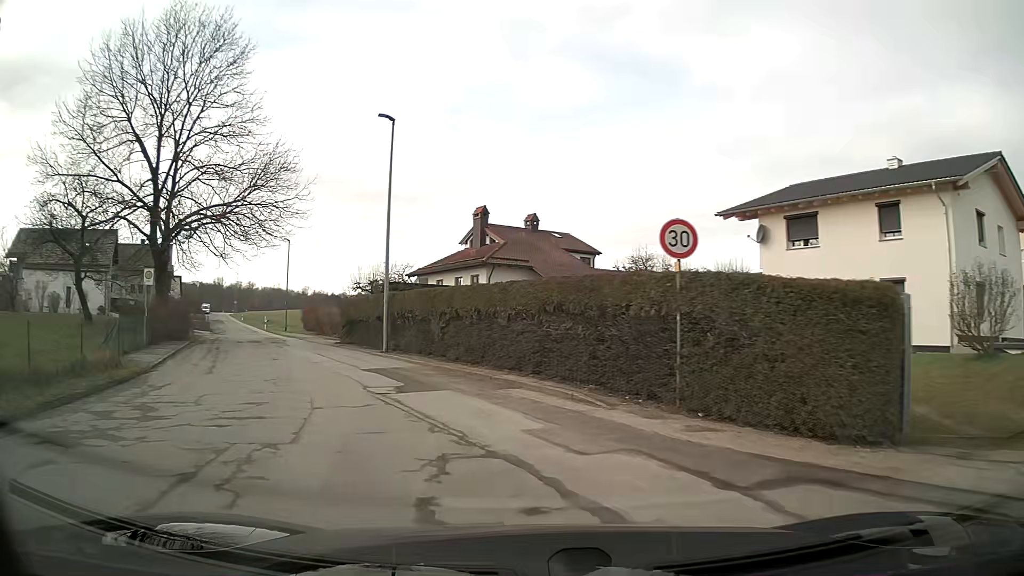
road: unclassified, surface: asphalt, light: Day
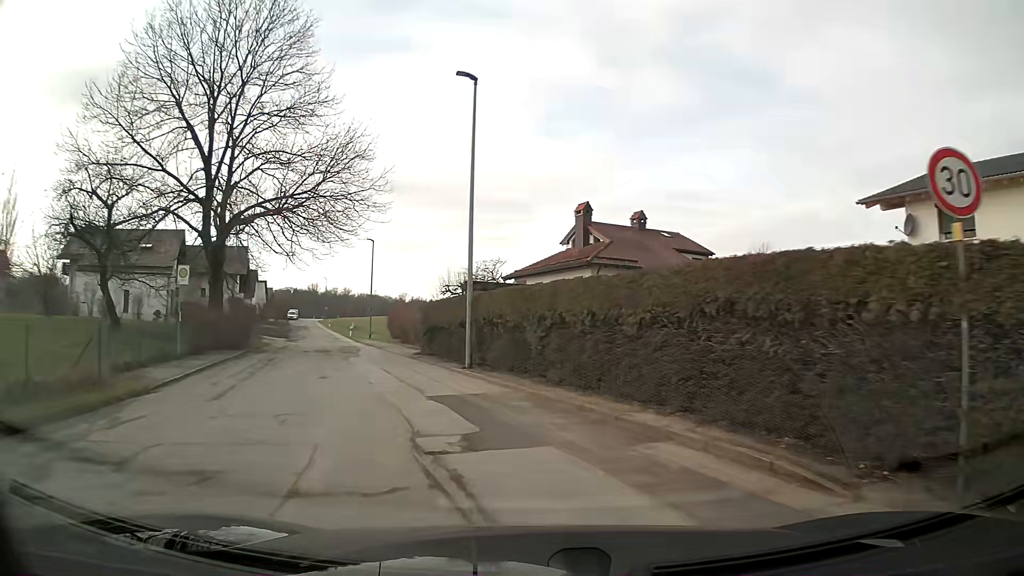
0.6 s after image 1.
(-0.3, +4.9) m; -8°
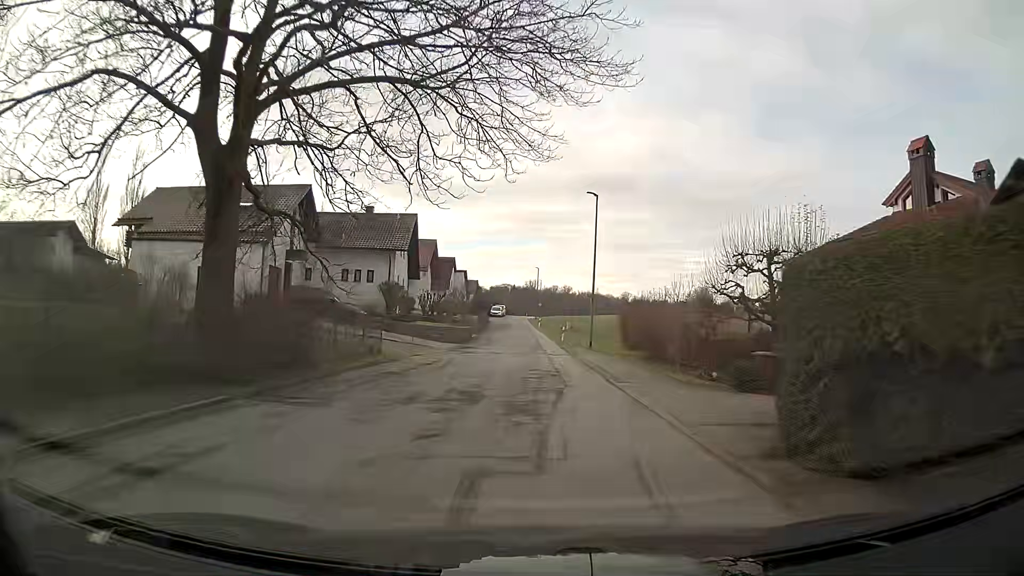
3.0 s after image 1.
(-3.7, +19.8) m; -15°
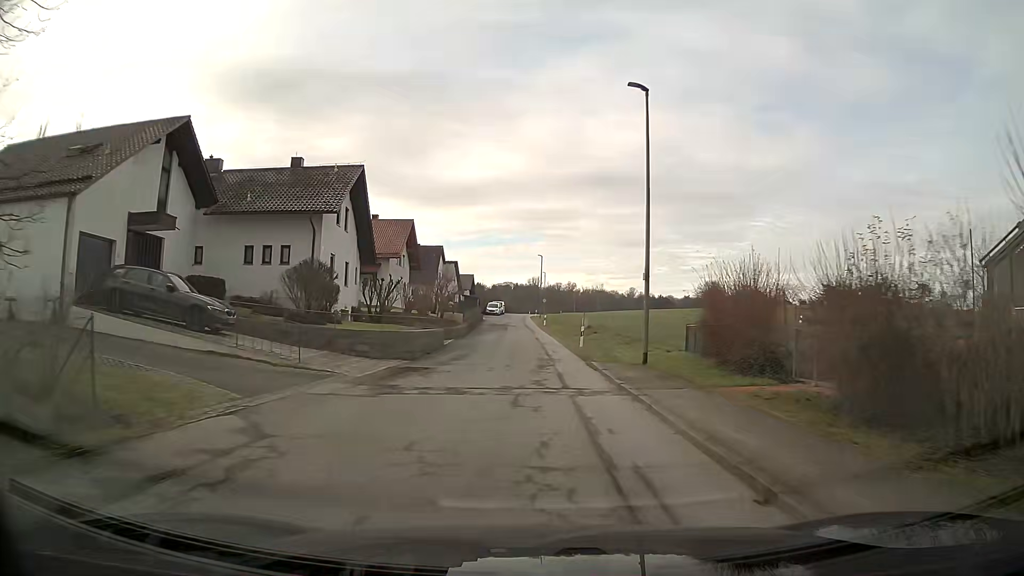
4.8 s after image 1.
(-0.1, +16.4) m; -1°
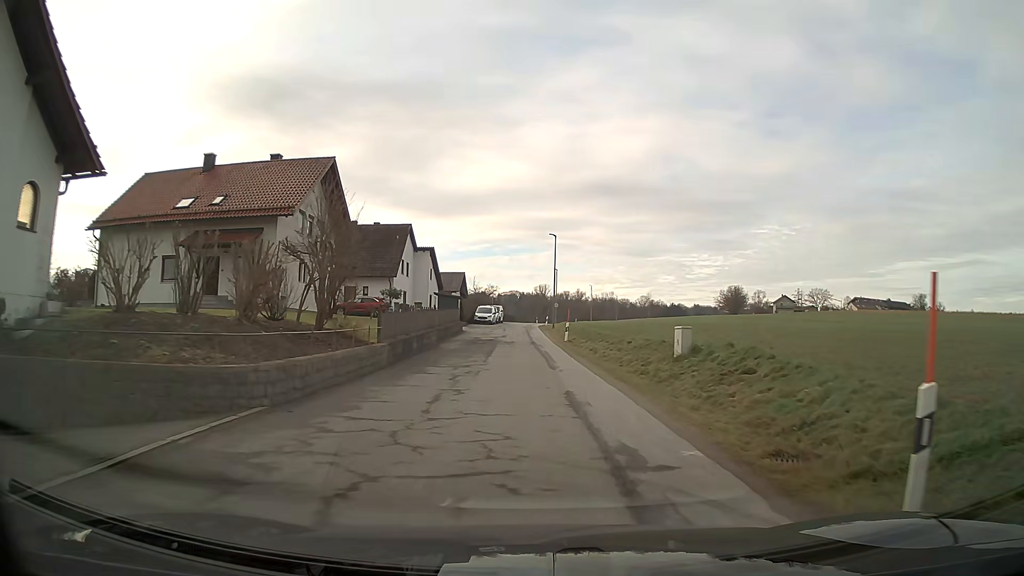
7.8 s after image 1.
(0.0, +28.2) m; 0°
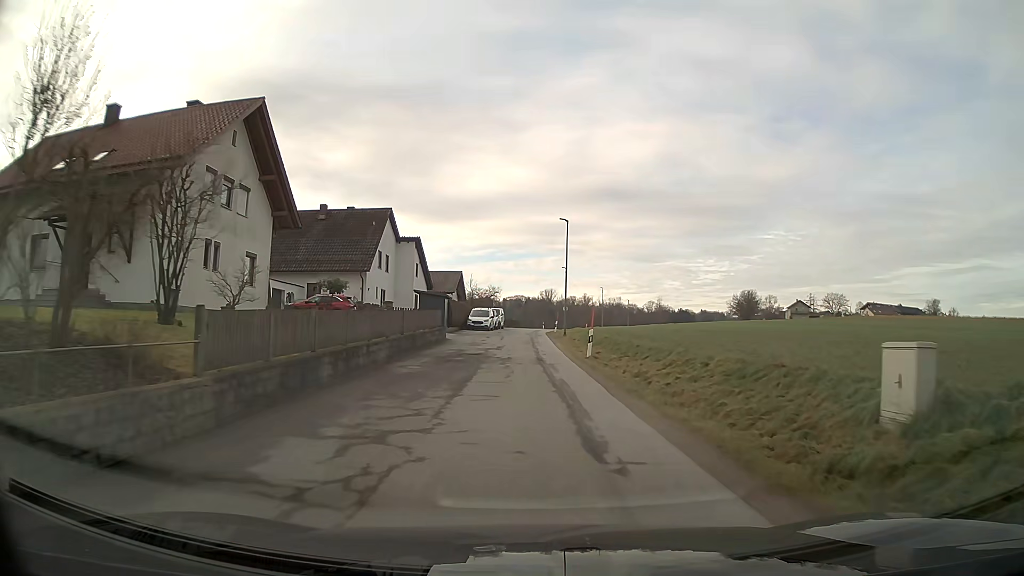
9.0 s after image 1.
(-0.1, +11.2) m; -1°
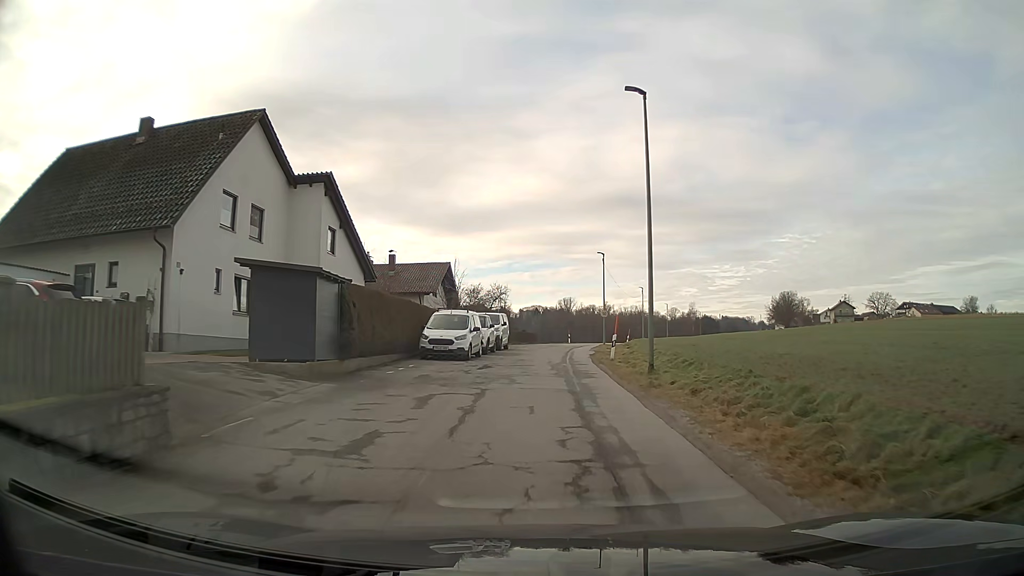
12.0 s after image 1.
(-0.4, +27.8) m; -1°
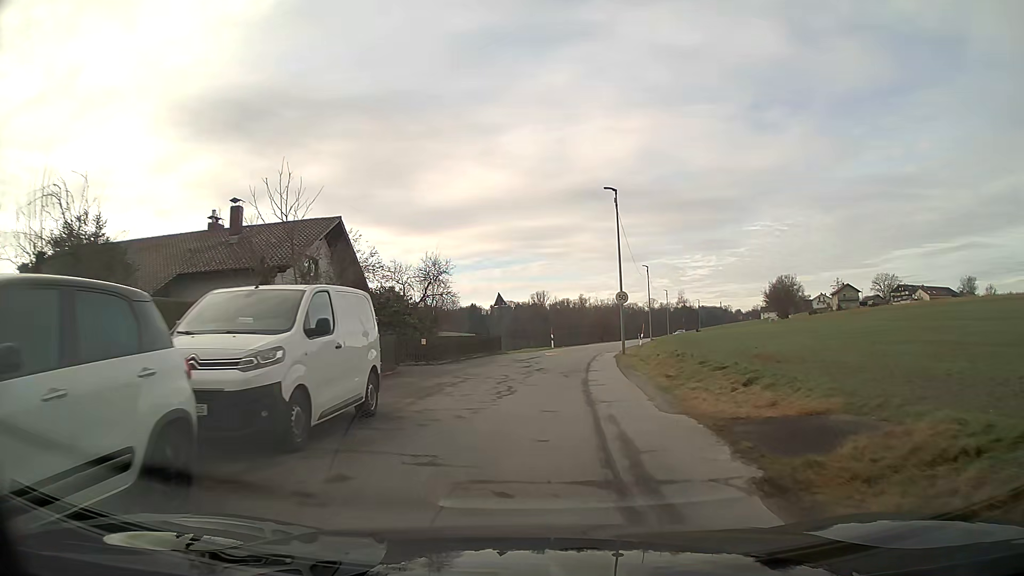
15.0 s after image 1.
(+0.6, +26.2) m; +2°
(0, +10) (+1, +20) (+2, +30) (+3, +40) (+6, +50) (+8, +59) (+10, +69) (+12, +79) (+15, +88) (+17, +98) m
